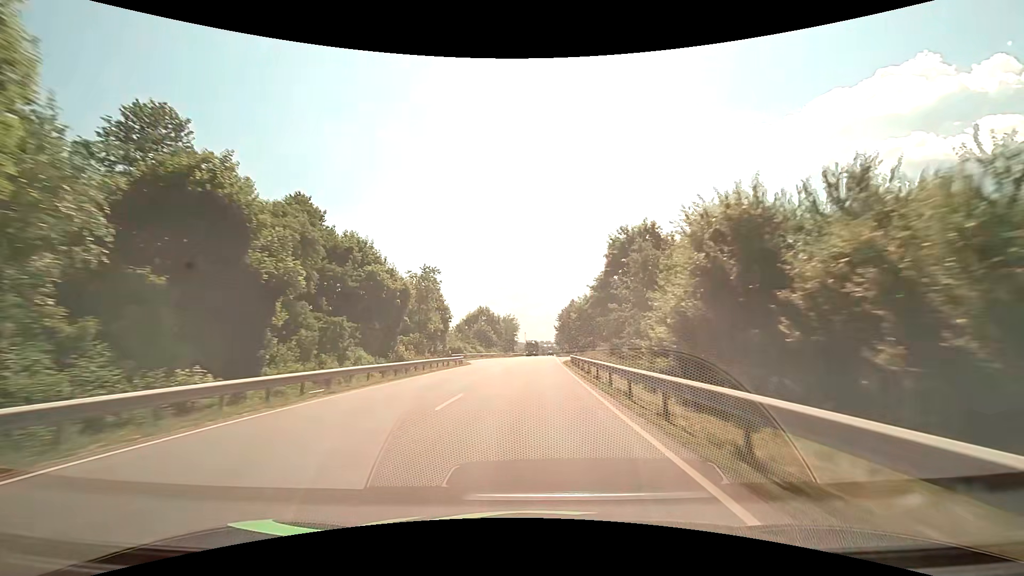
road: primary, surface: asphalt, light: Day
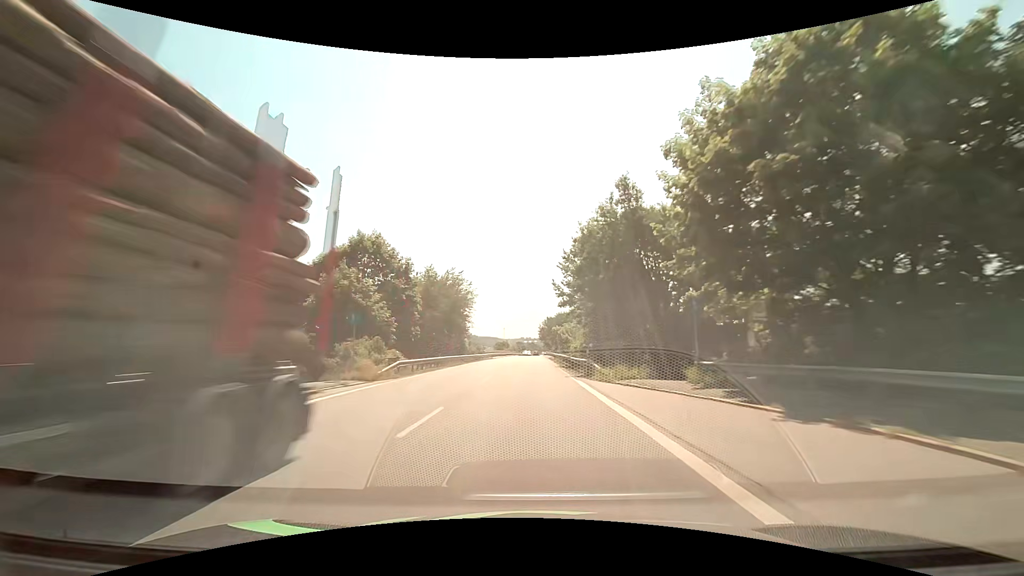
(+1.8, +75.8) m; +2°
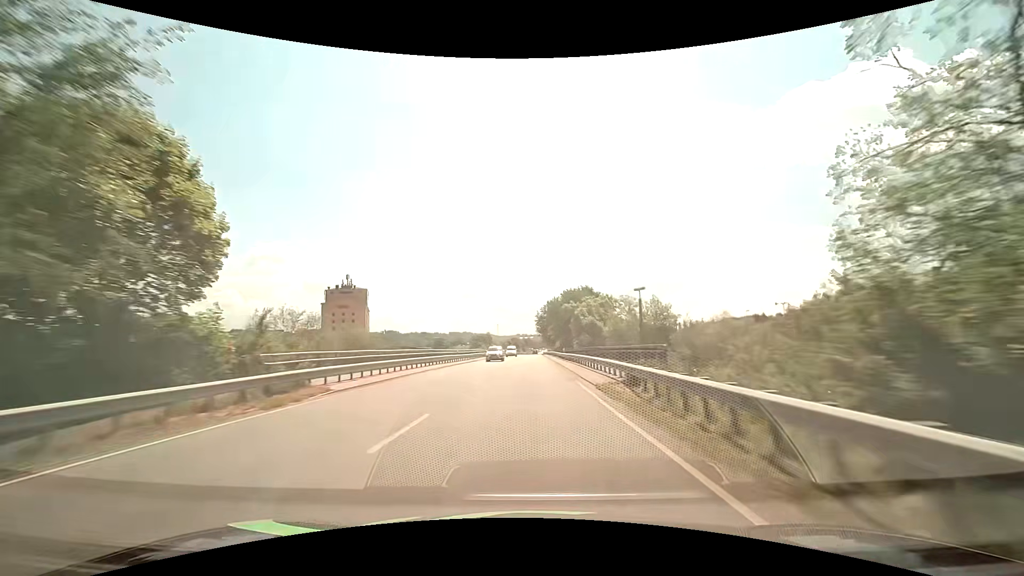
(+0.3, +61.5) m; 0°
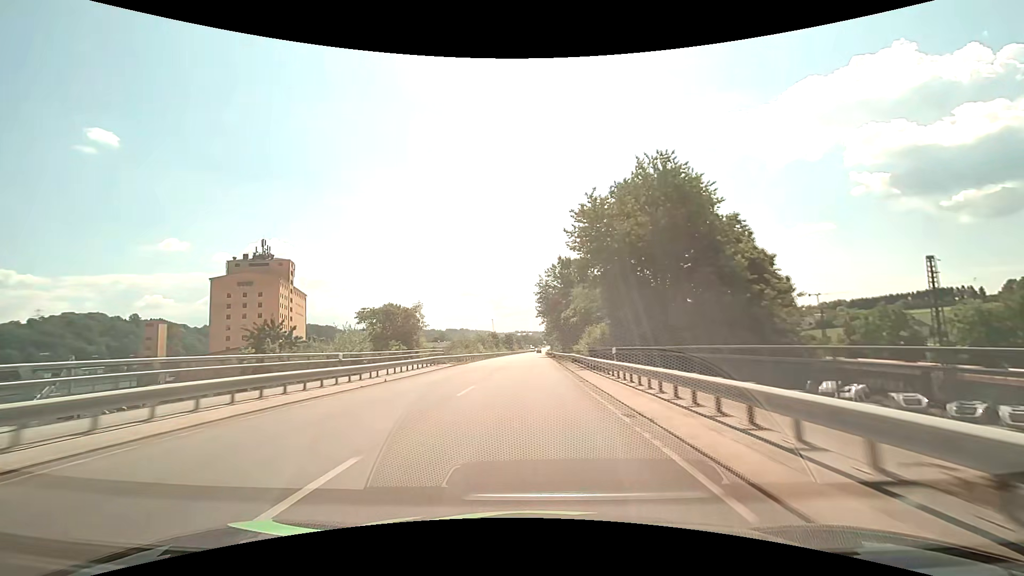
(+0.2, +76.7) m; 0°
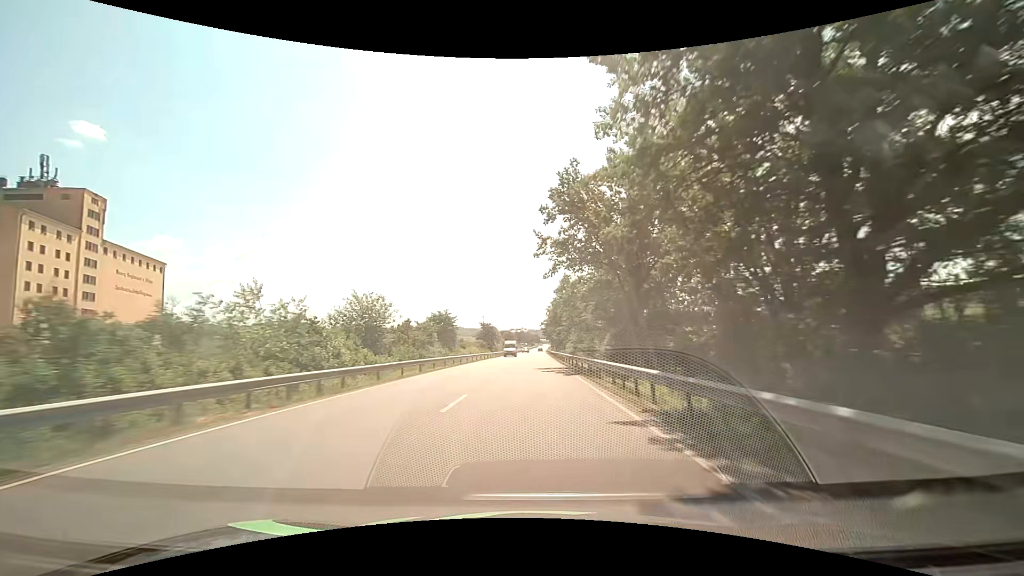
(+0.3, +76.3) m; +1°
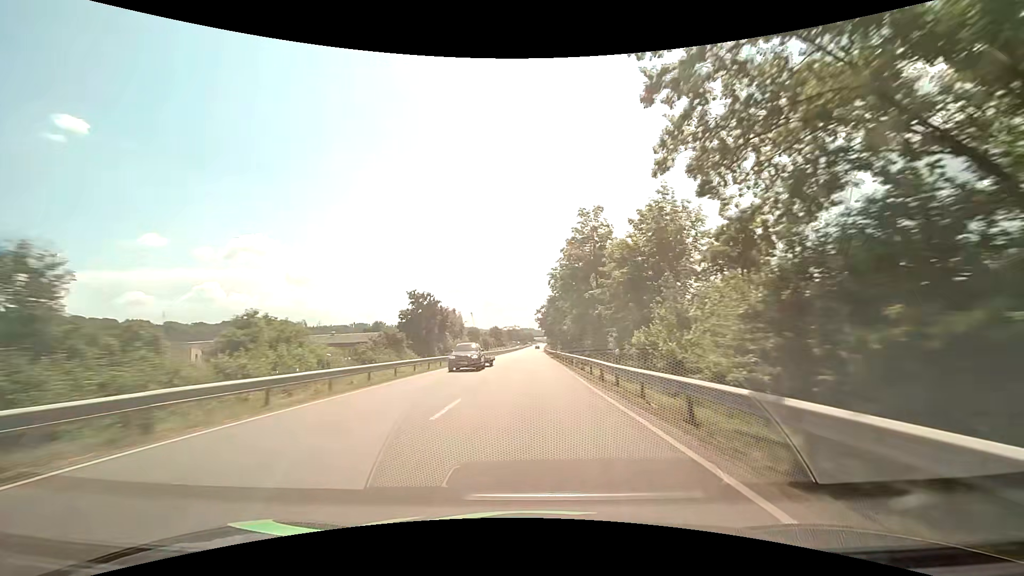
(+0.3, +61.4) m; +1°
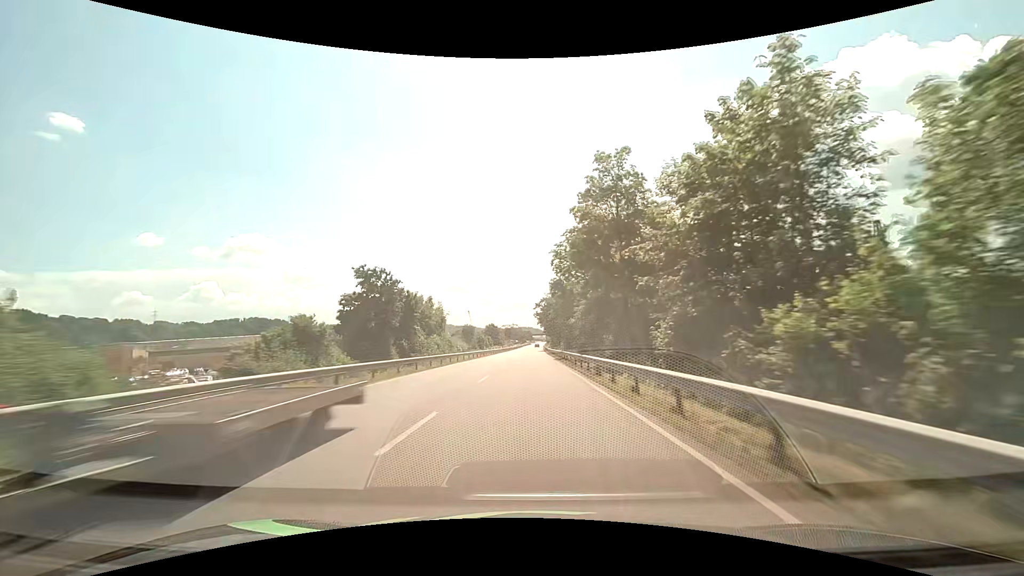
(0.0, +15.4) m; 0°
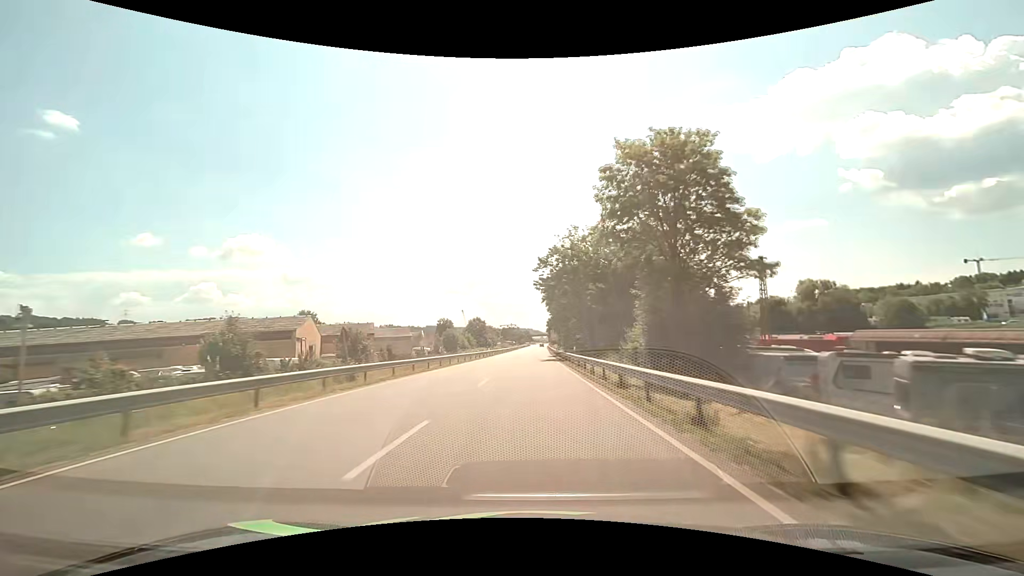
(+0.1, +61.4) m; 0°
(0, +10) (0, +20) (0, +30) (0, +40) (0, +50) (0, +60) (0, +70) (0, +80) (0, +90) (+1, +100) m
